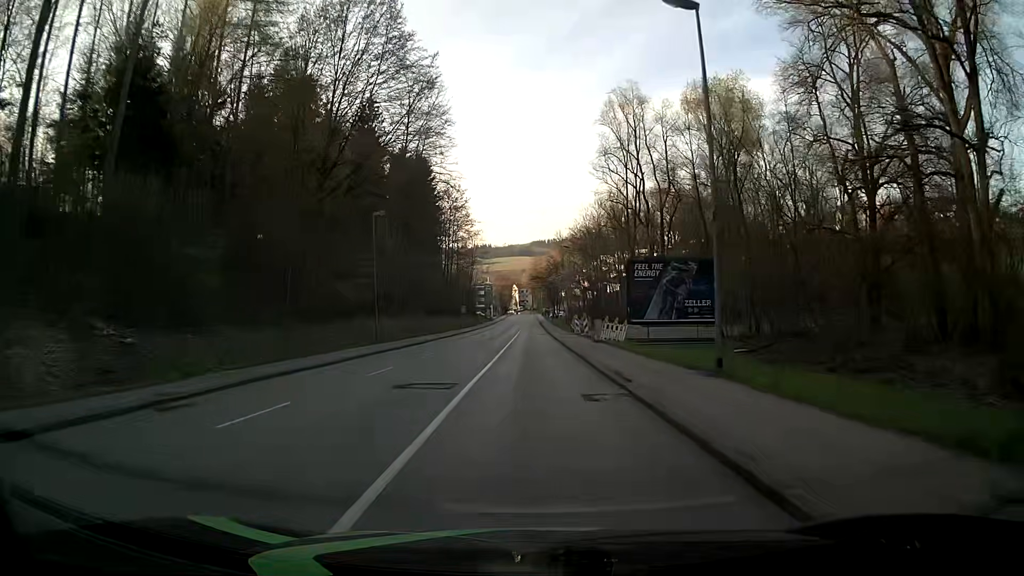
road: tertiary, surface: asphalt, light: Day
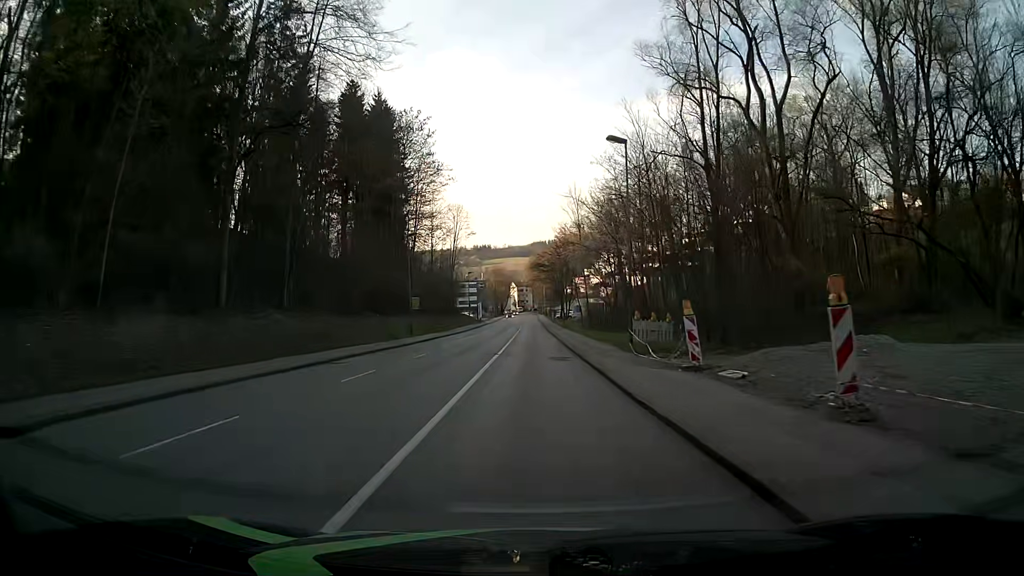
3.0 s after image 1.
(+0.2, +38.3) m; +1°
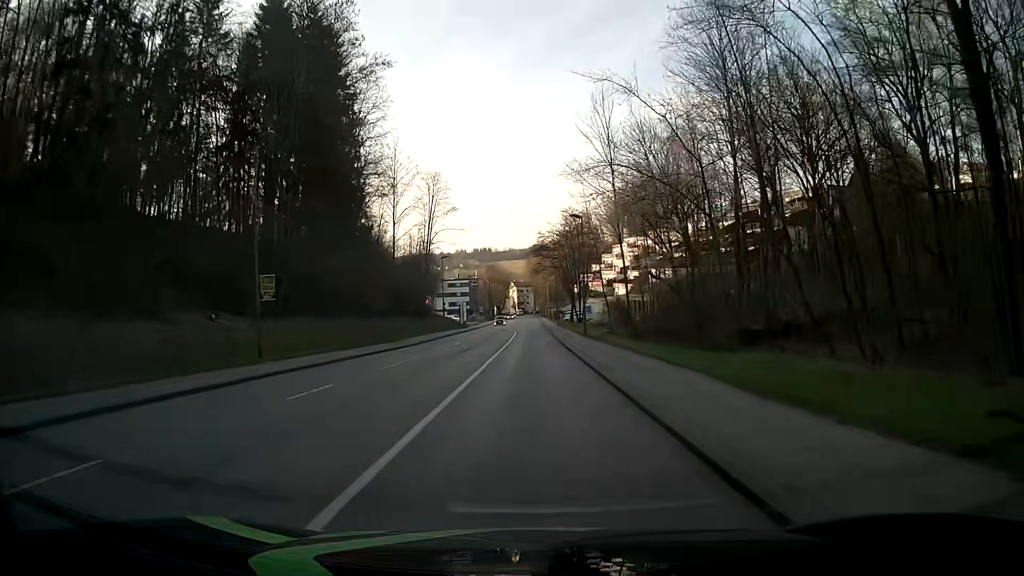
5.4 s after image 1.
(0.0, +30.4) m; -1°
(0, +10) (0, +20) (0, +30) (0, +40) (0, +50) (0, +60) (0, +70) (0, +80) (0, +90) (0, +100) m
